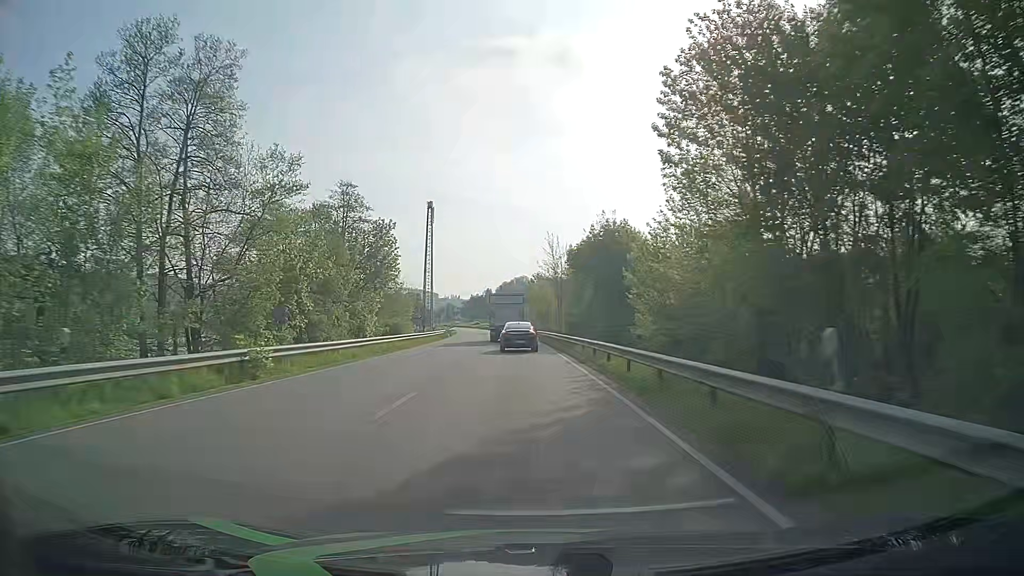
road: primary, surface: asphalt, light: Day
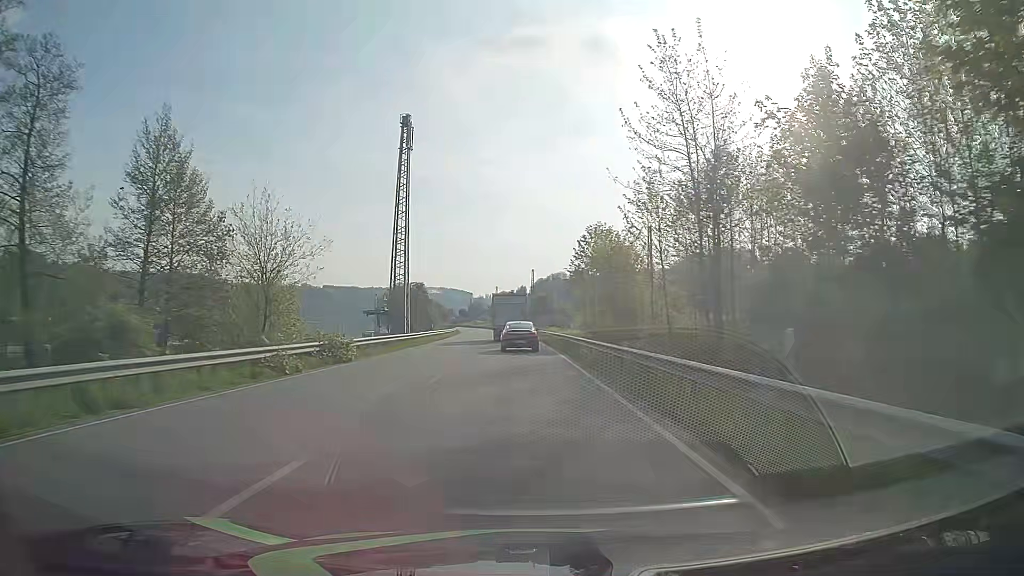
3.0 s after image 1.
(-1.7, +55.1) m; -3°
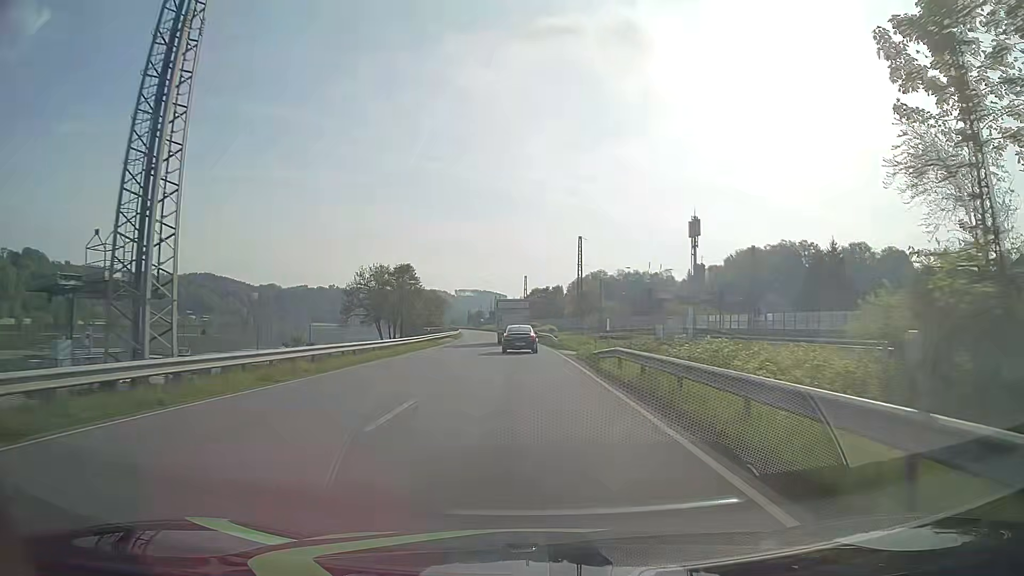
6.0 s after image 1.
(-1.3, +54.6) m; -3°
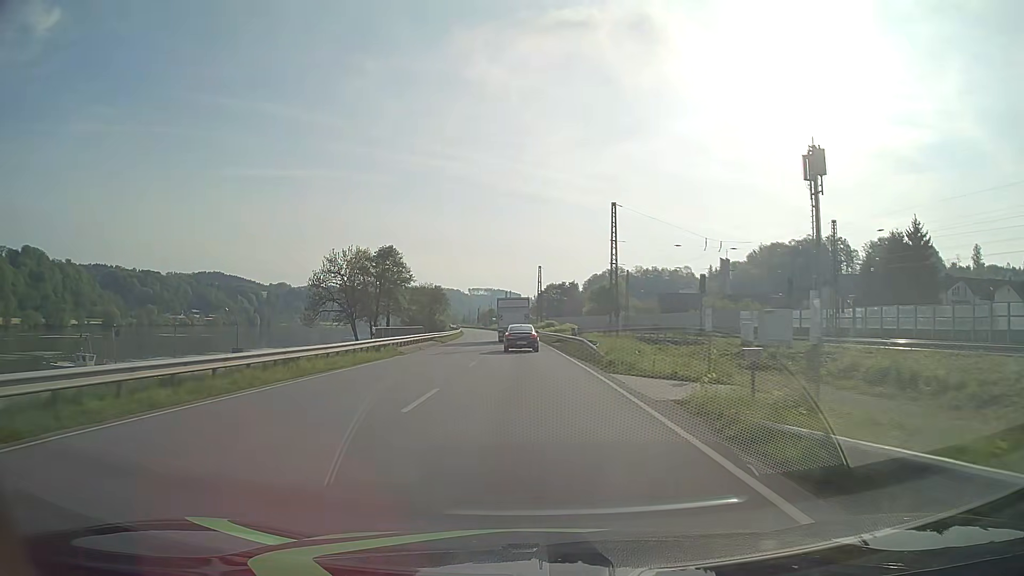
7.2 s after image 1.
(-0.2, +22.2) m; -1°
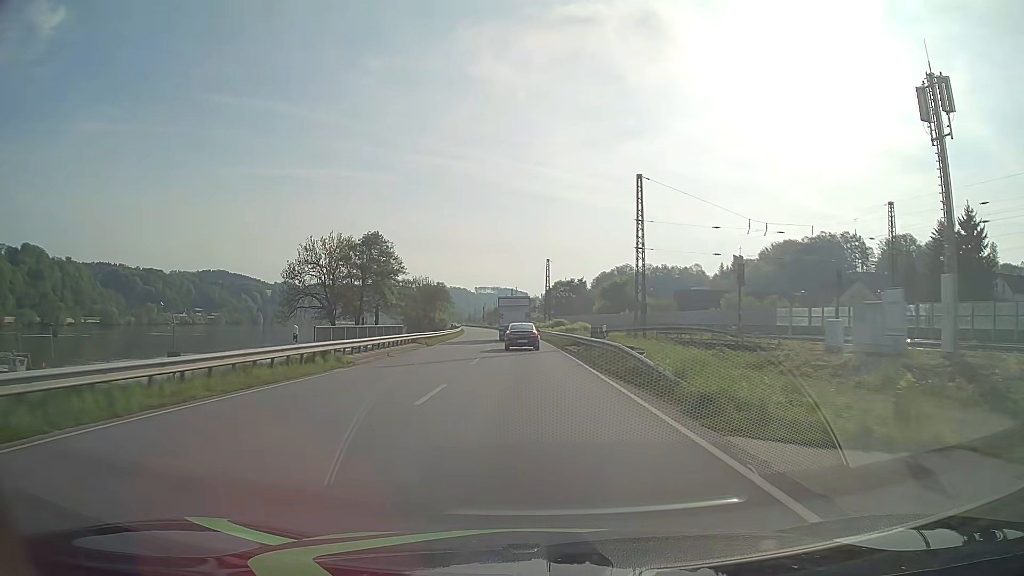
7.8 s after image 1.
(-0.1, +11.2) m; -1°
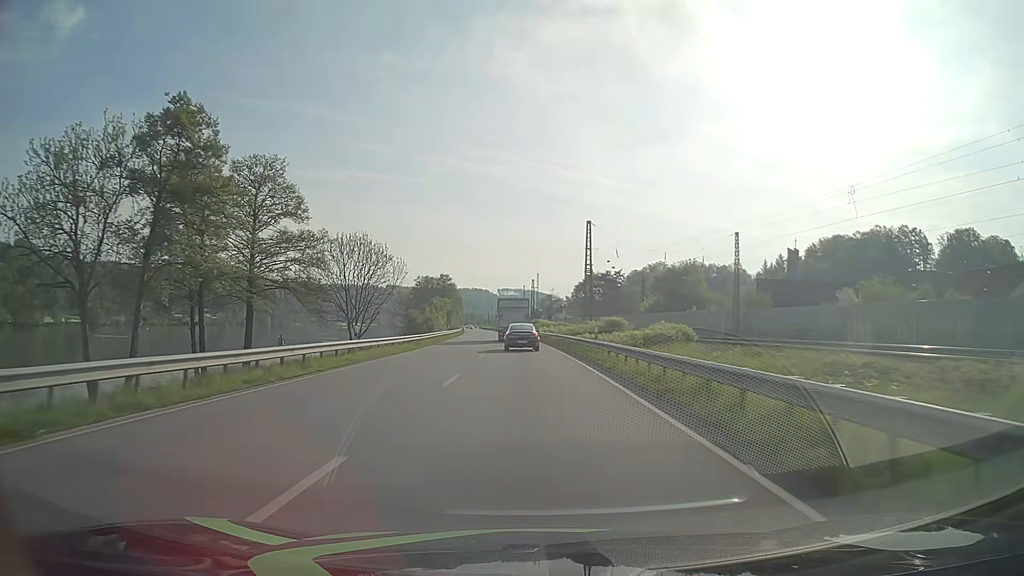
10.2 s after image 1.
(-0.8, +45.1) m; -2°
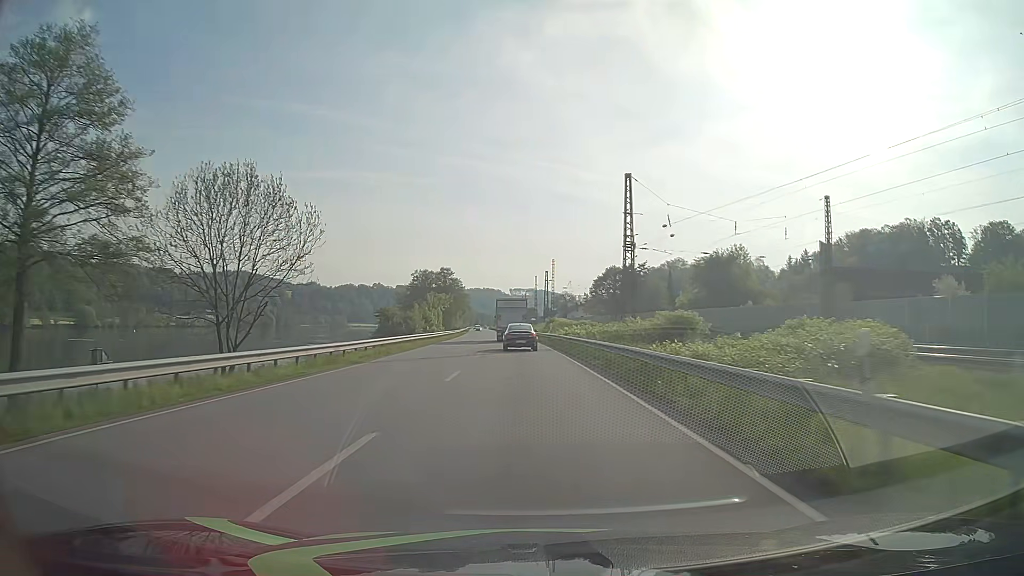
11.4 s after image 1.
(-0.1, +22.6) m; -1°
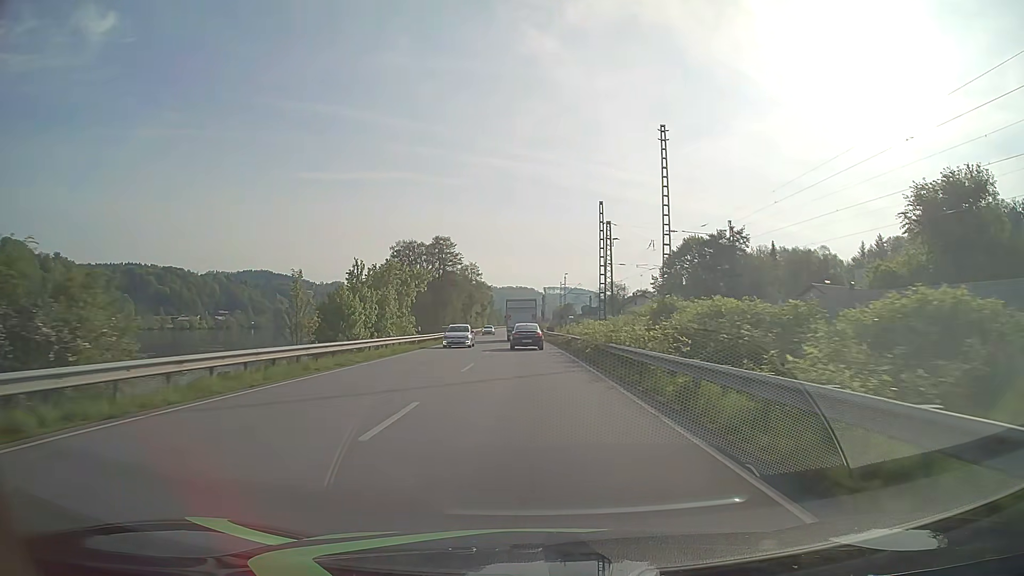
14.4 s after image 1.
(-1.6, +57.1) m; -3°
(0, +10) (0, +20) (0, +30) (0, +40) (-1, +50) (-1, +60) (-1, +70) (-2, +80) (-2, +90) (-3, +100) m
